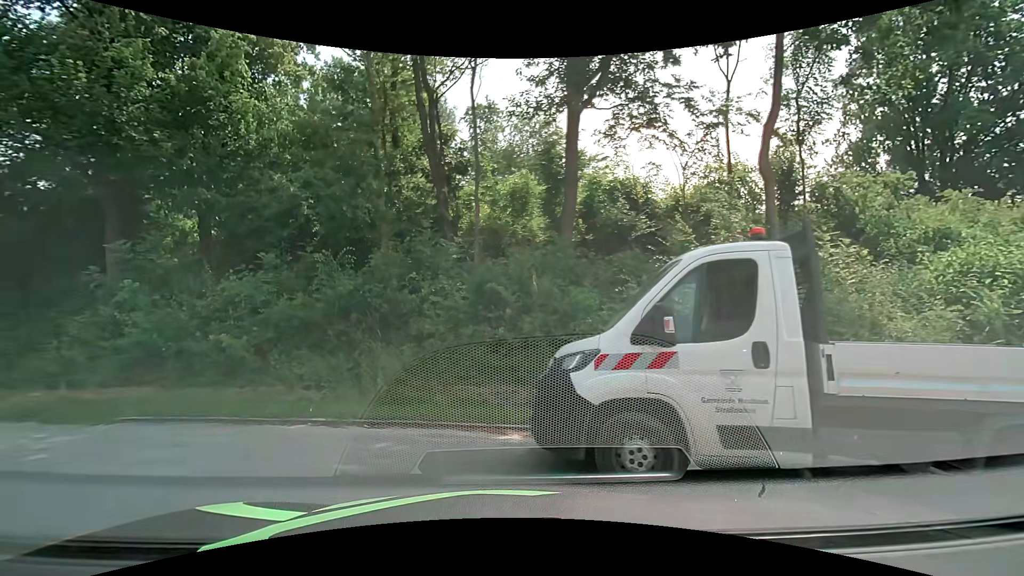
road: unclassified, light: Day
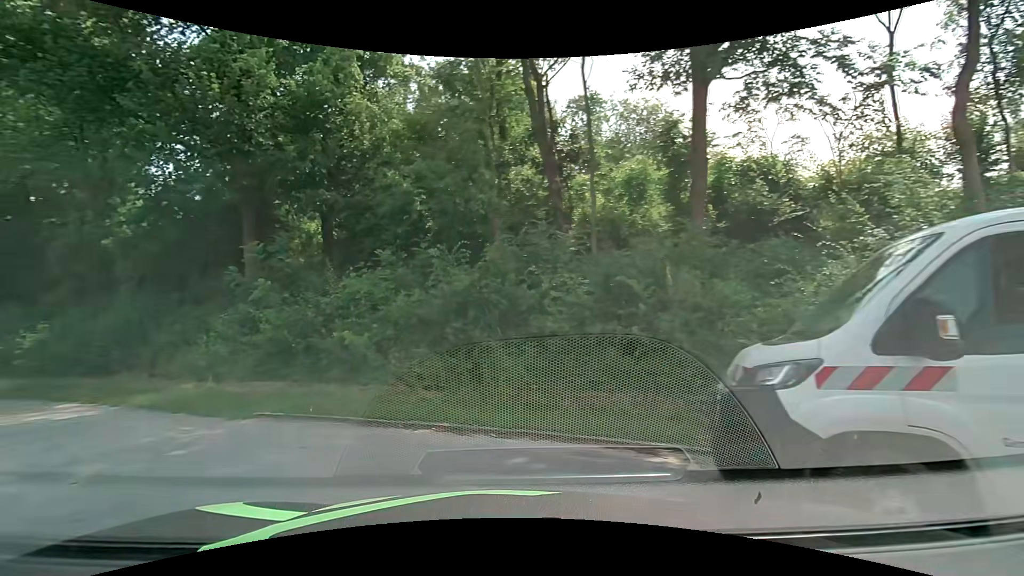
(-0.1, +1.1) m; -12°
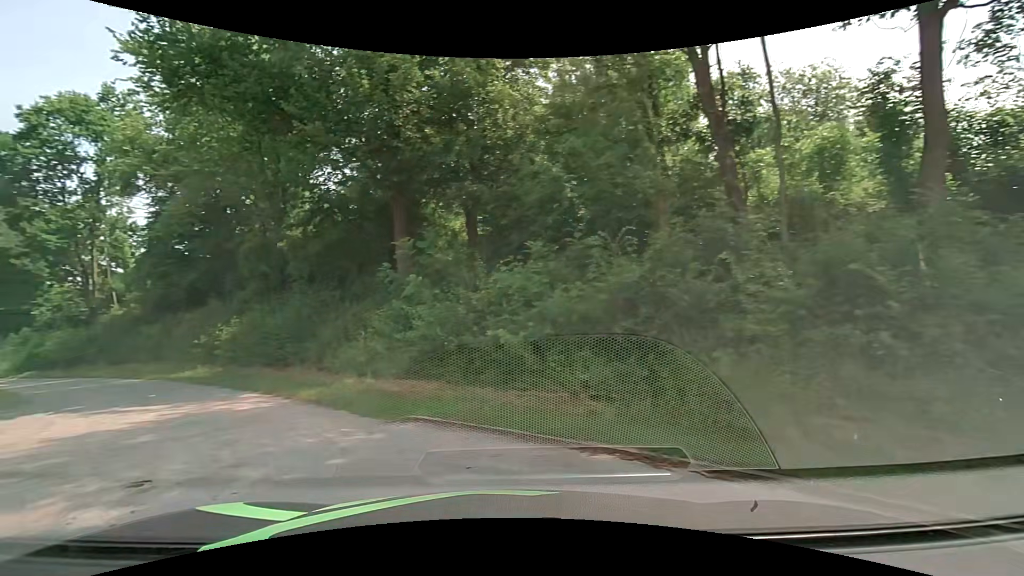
(-0.2, +1.5) m; -16°
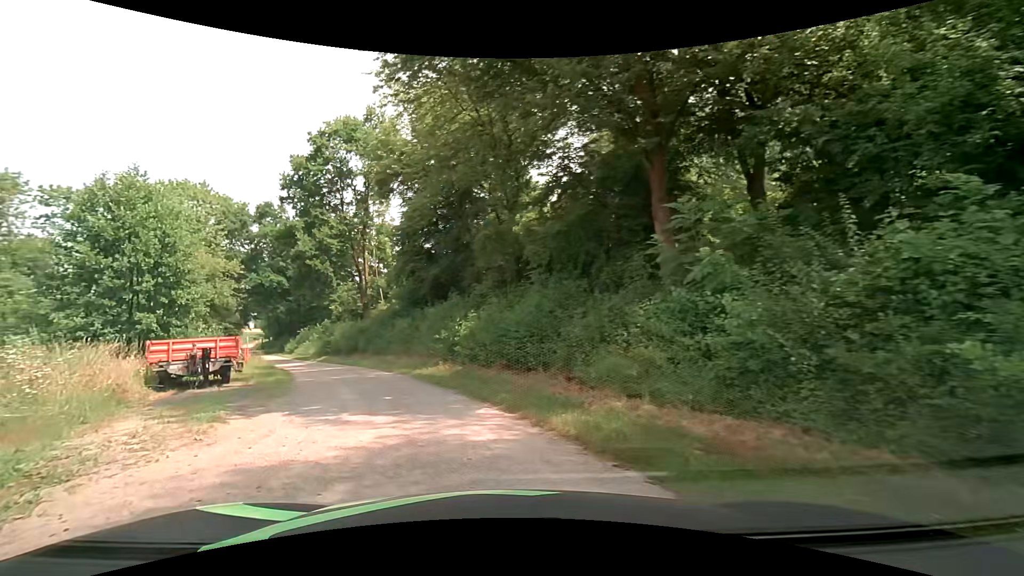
(-1.0, +4.1) m; -27°
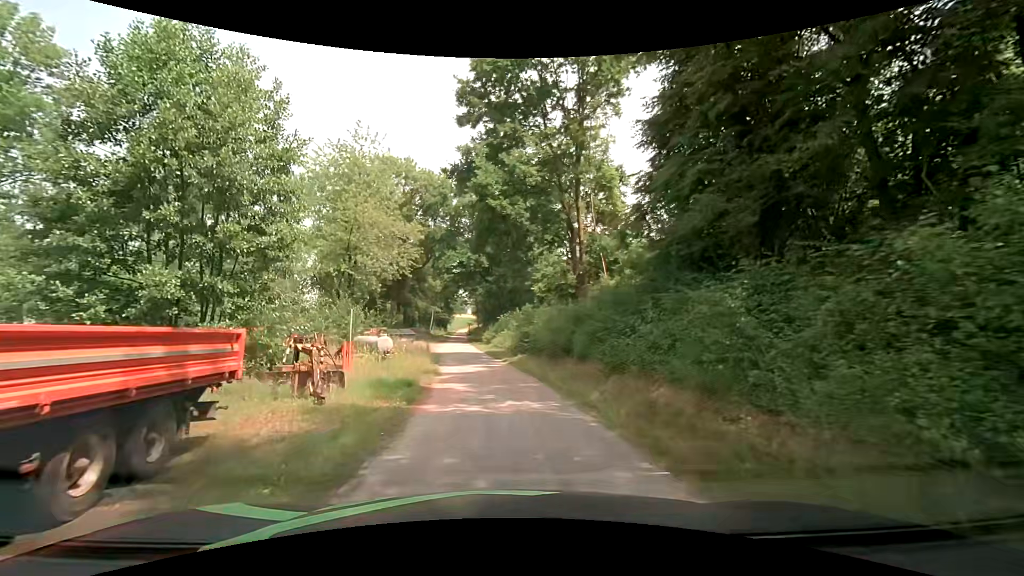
(-3.9, +15.2) m; -24°
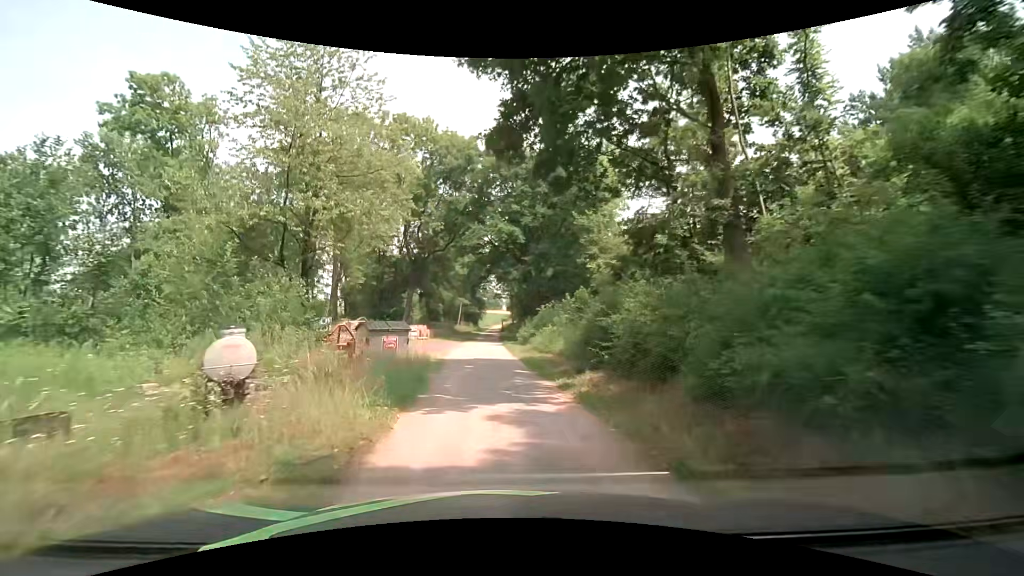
(-0.2, +13.2) m; -2°
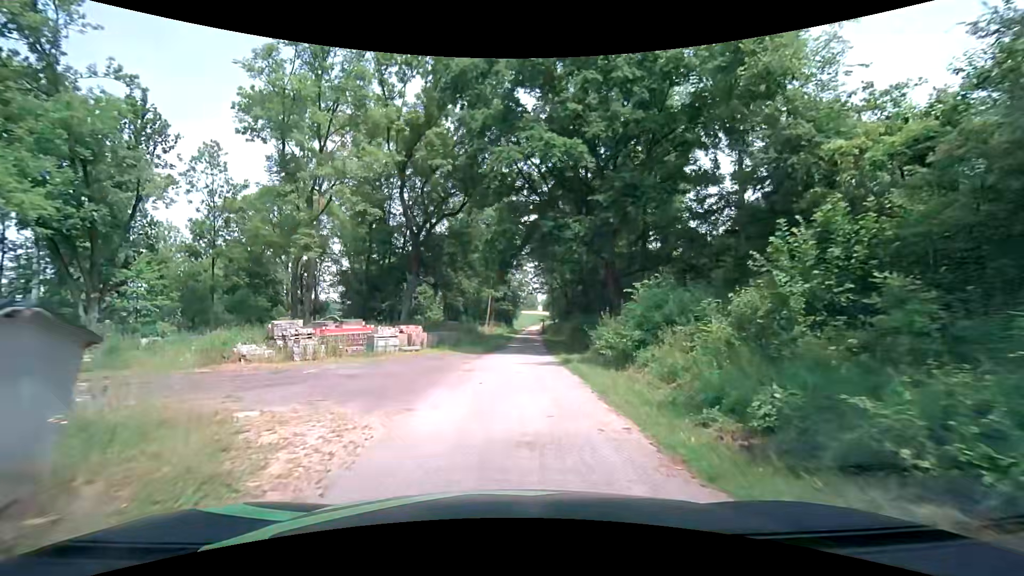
(-1.0, +19.7) m; -4°
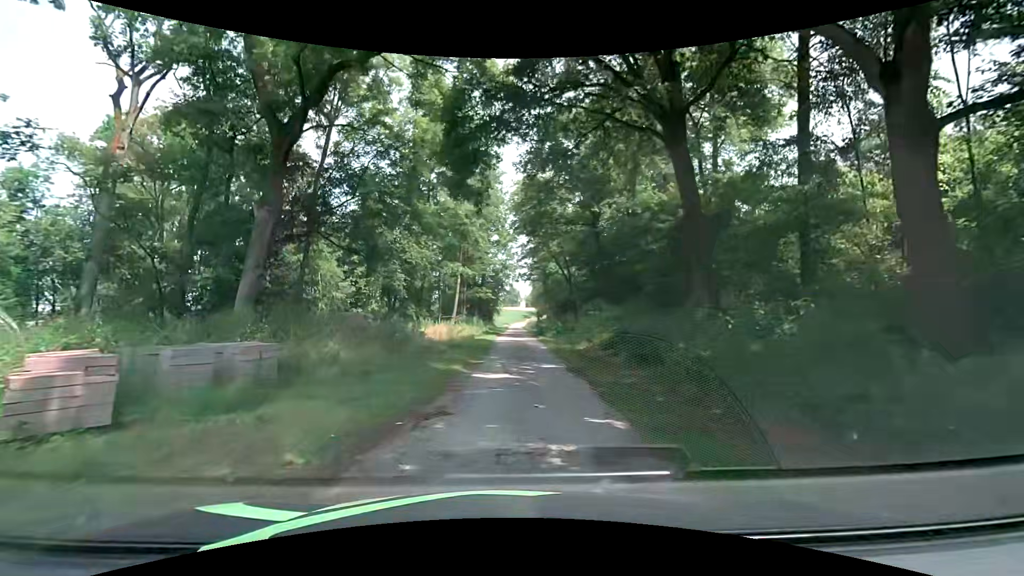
(+0.1, +21.7) m; +1°
(0, +10) (+1, +20) (+1, +30) (+1, +40) (+2, +50) (+2, +60) (+2, +70) (+3, +80) (+3, +90) (+3, +100) m
